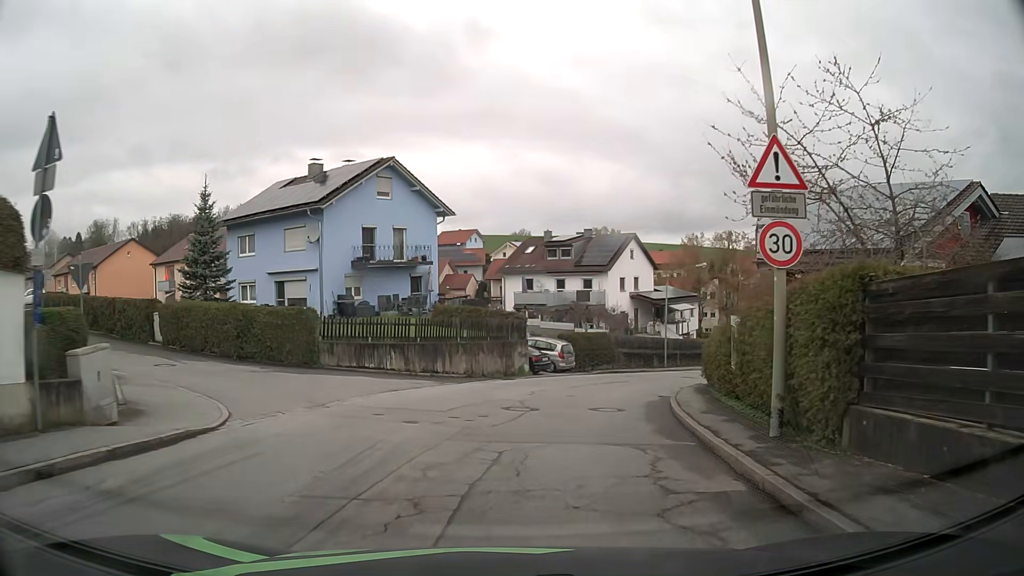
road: residential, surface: asphalt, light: Day
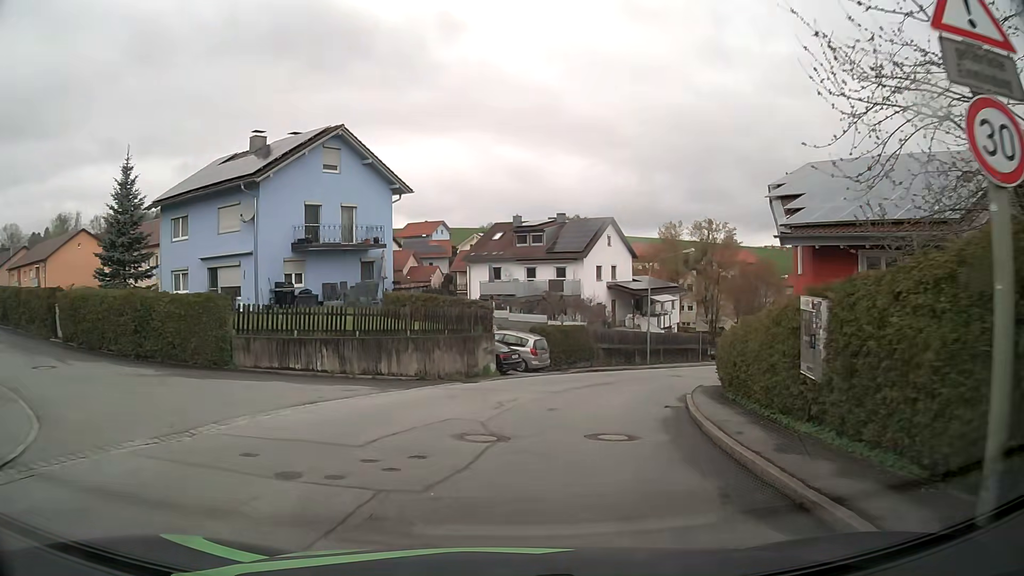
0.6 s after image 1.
(+0.1, +4.9) m; +3°
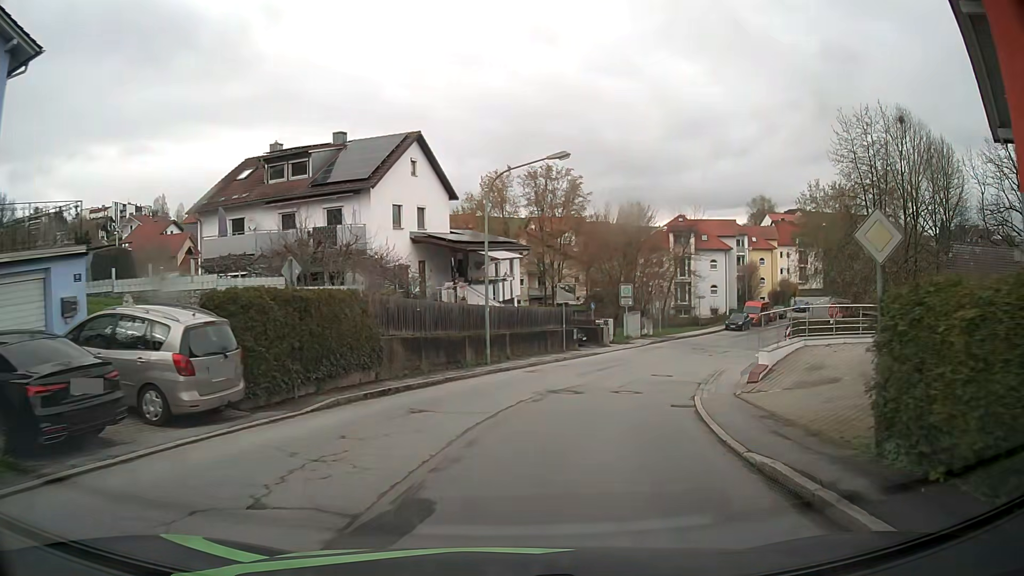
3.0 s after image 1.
(+2.5, +19.5) m; +15°
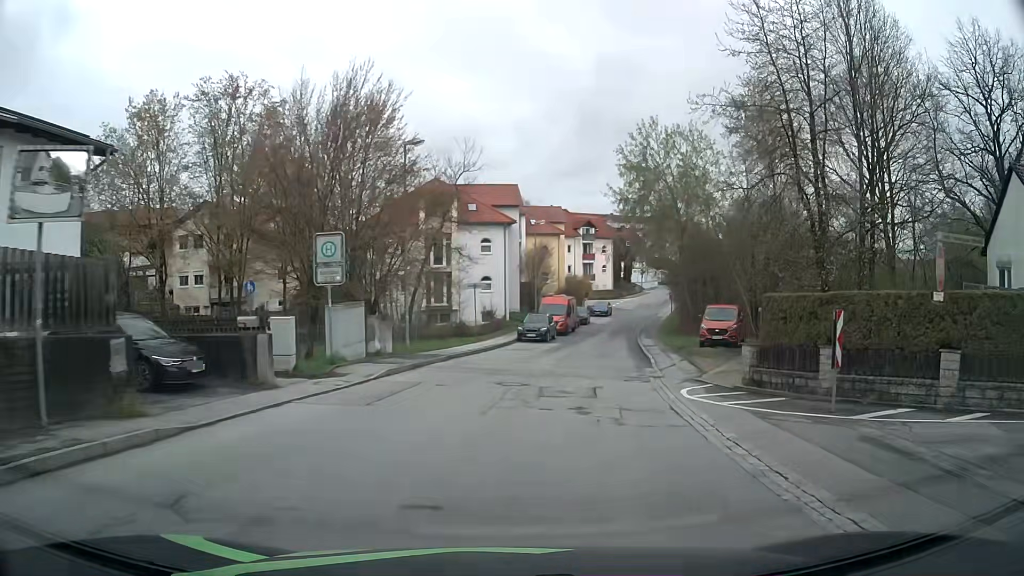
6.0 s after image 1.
(+5.1, +25.6) m; +22°
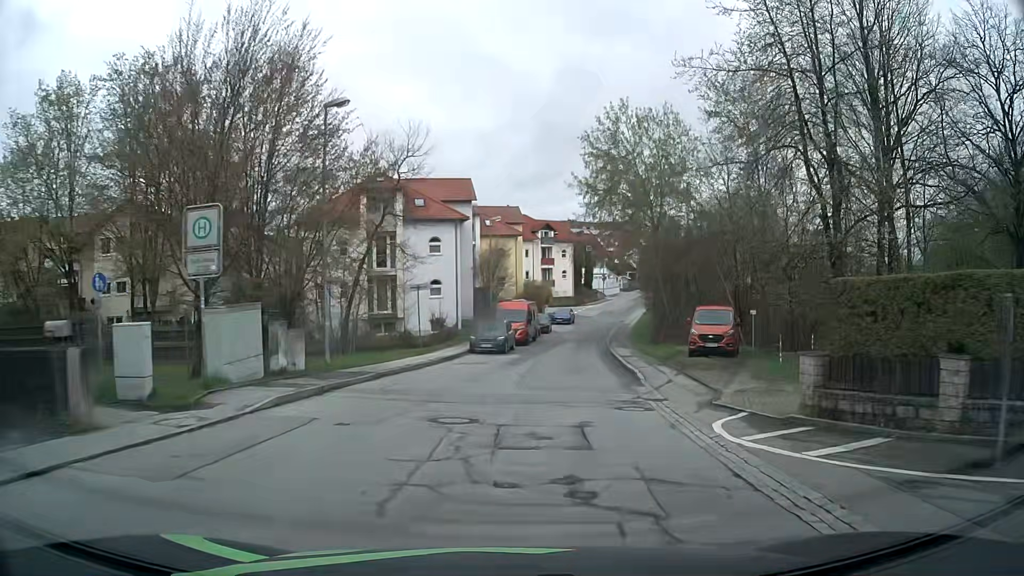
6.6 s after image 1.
(+0.2, +5.7) m; +3°
